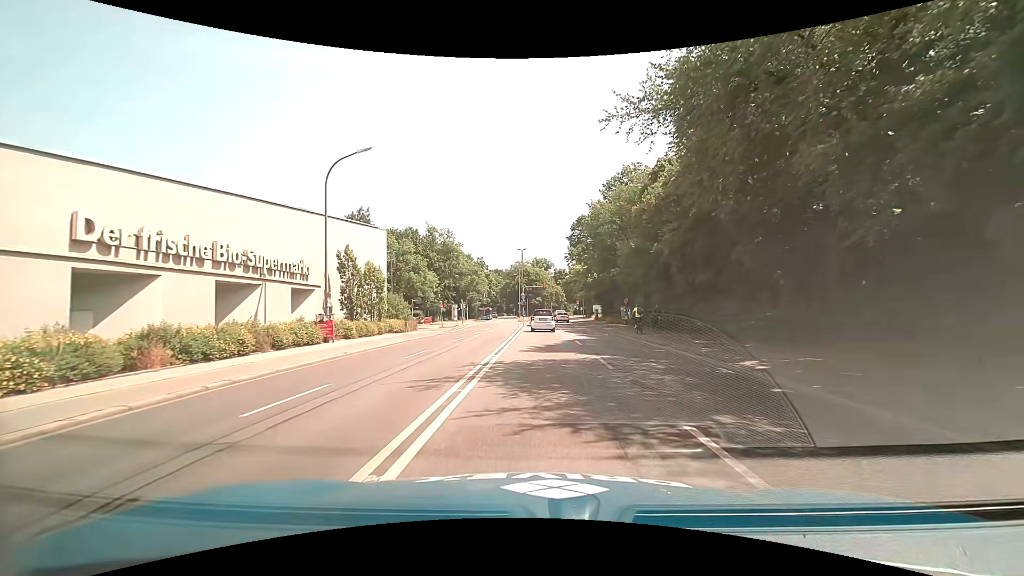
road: primary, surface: asphalt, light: Day
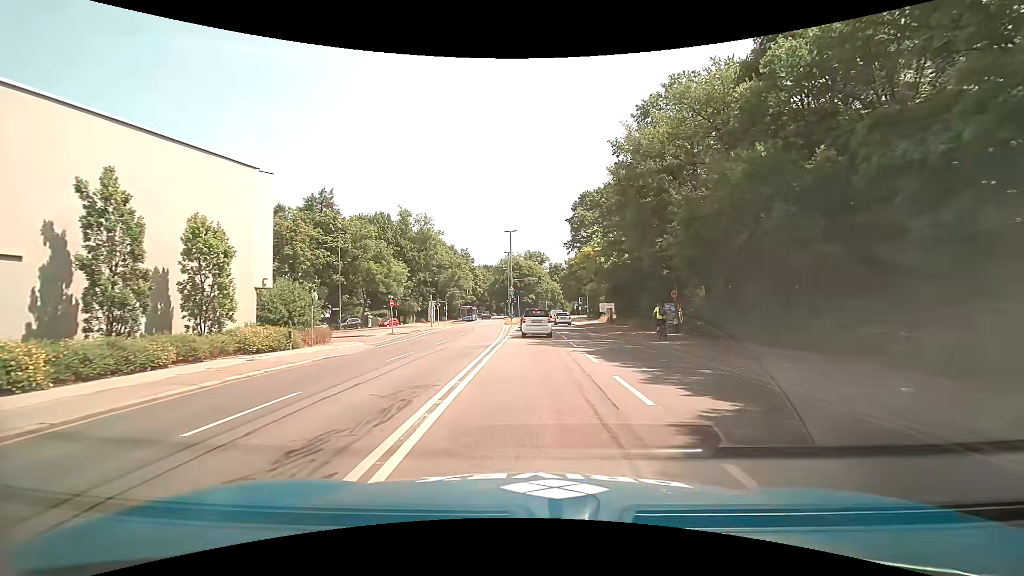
(+0.3, +18.9) m; +2°
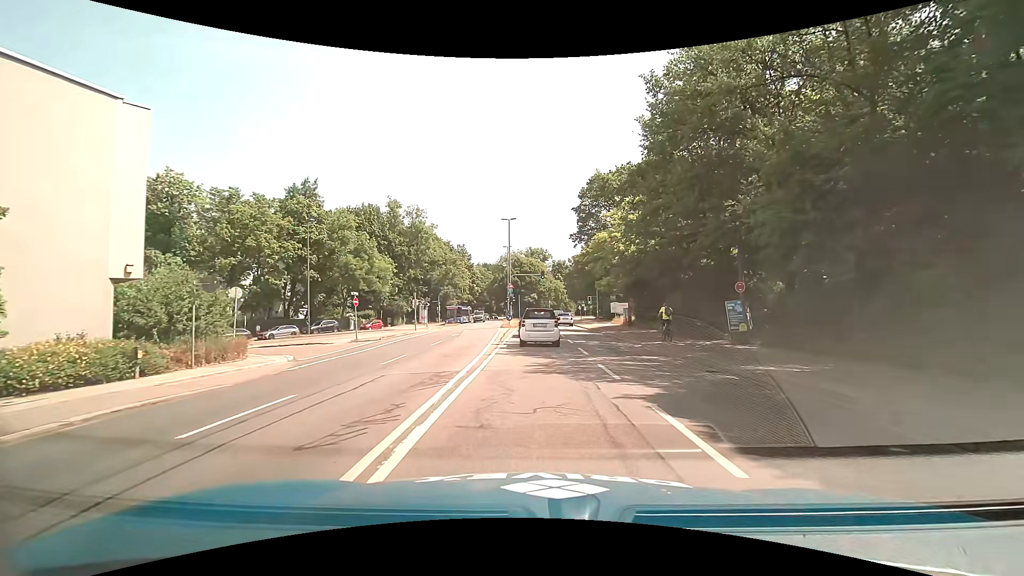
(-0.1, +9.1) m; -1°
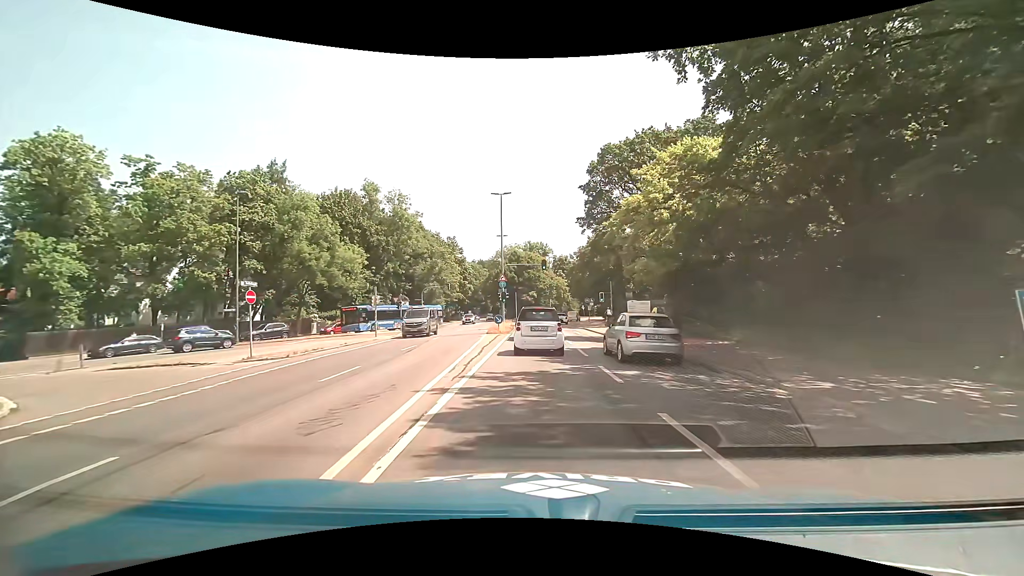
(+0.1, +12.6) m; 0°
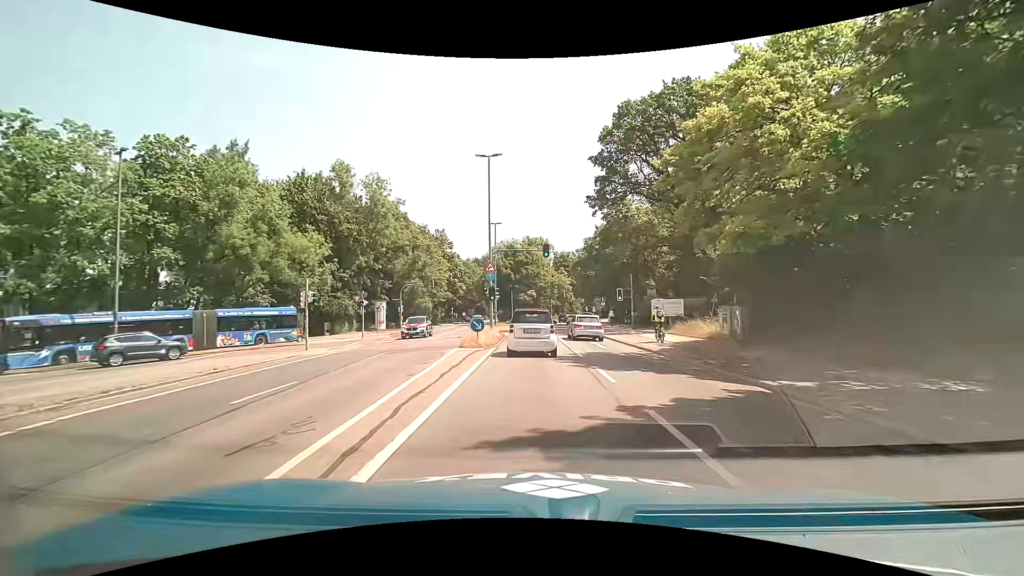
(+0.2, +11.9) m; +2°
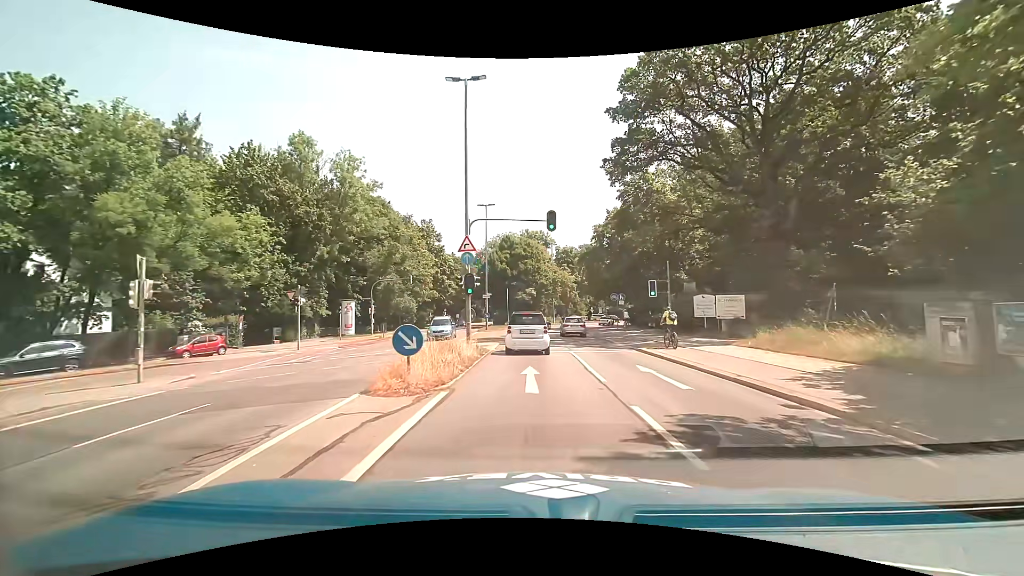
(-0.2, +11.7) m; -2°
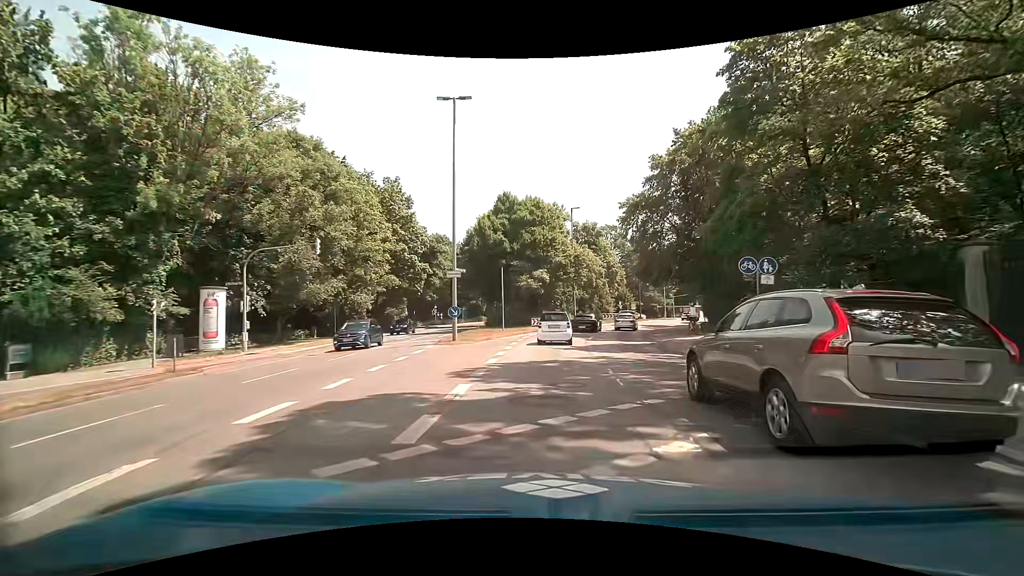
(0.0, +25.4) m; 0°
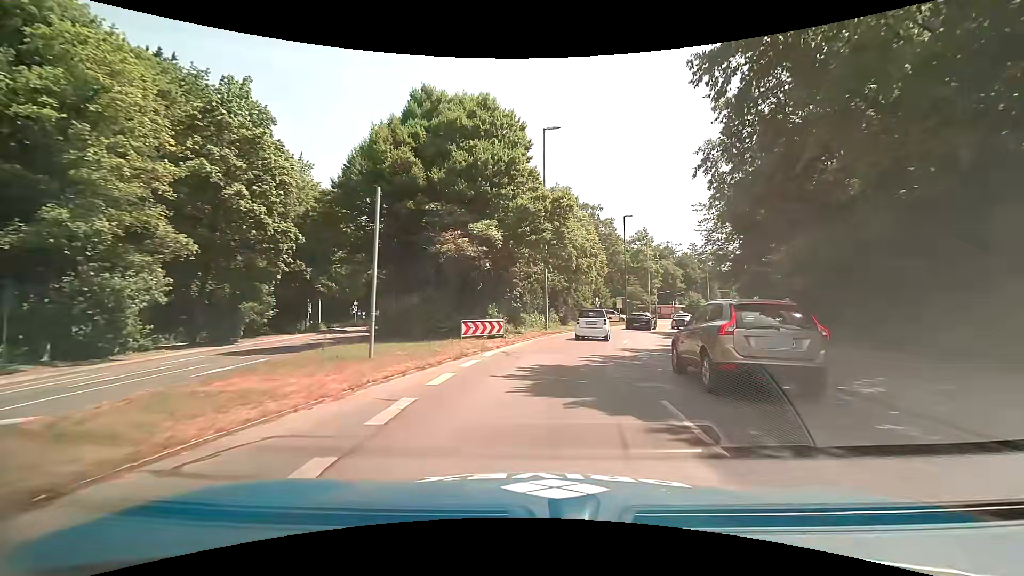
(+0.4, +23.3) m; +5°
(0, +10) (+2, +20) (+4, +30) (+6, +39) (+10, +49) (+15, +57) (+19, +66) (+24, +75) (+29, +84) (+34, +93) m
